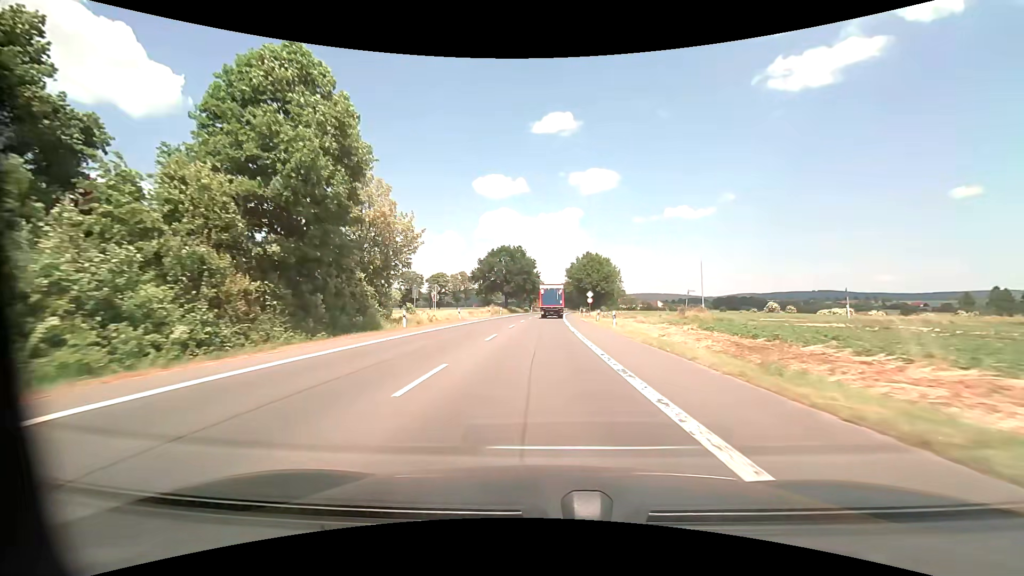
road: primary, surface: asphalt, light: Day
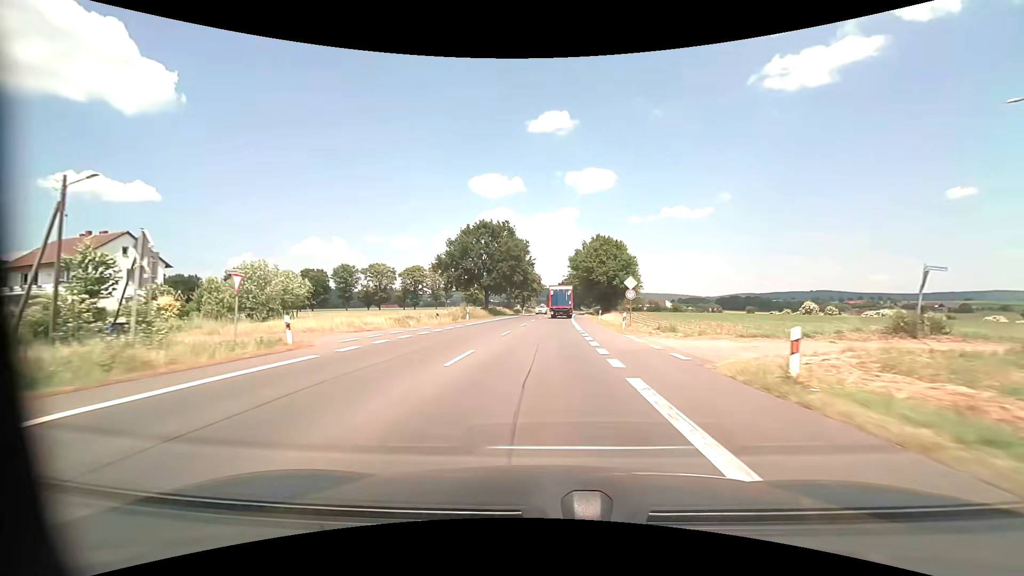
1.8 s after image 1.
(+0.2, +31.9) m; 0°
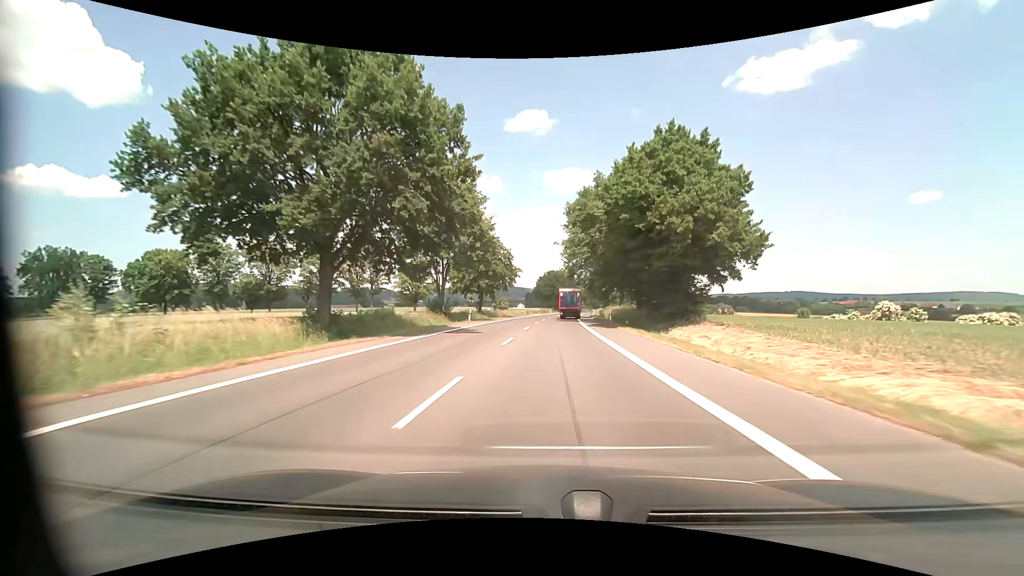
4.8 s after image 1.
(+0.6, +53.2) m; +2°
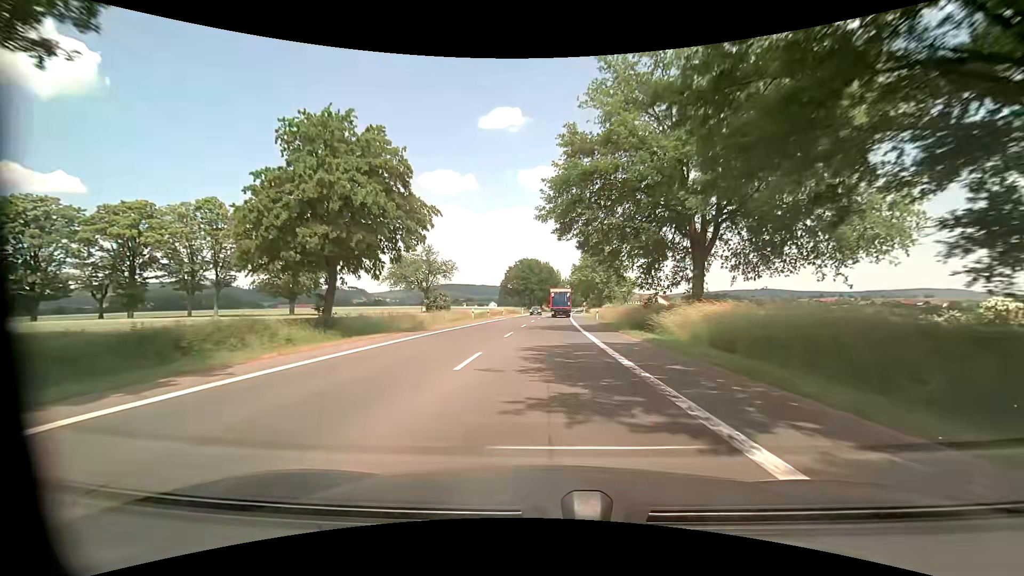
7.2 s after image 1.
(+1.1, +42.5) m; +3°
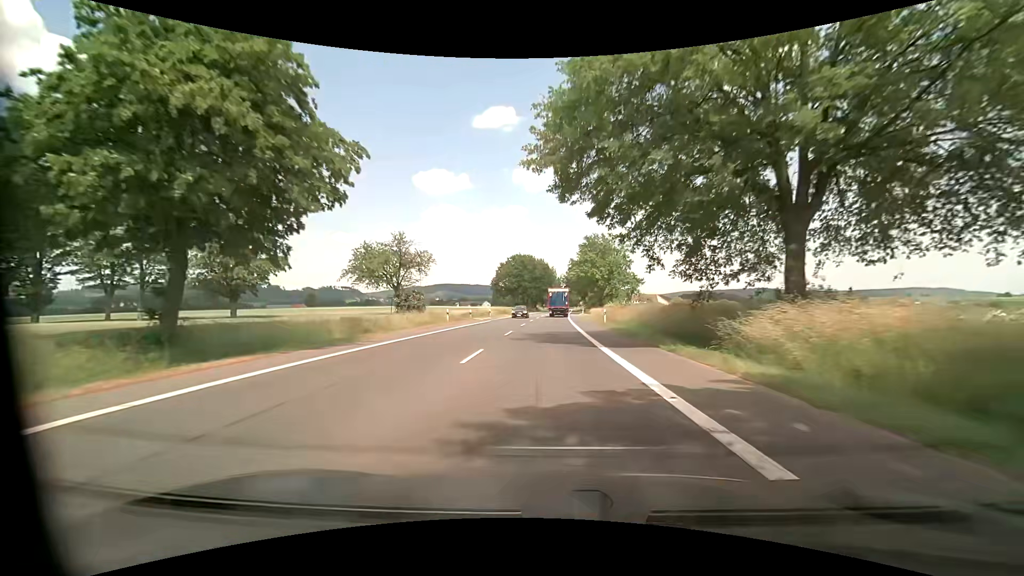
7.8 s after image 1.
(+0.1, +10.6) m; +1°
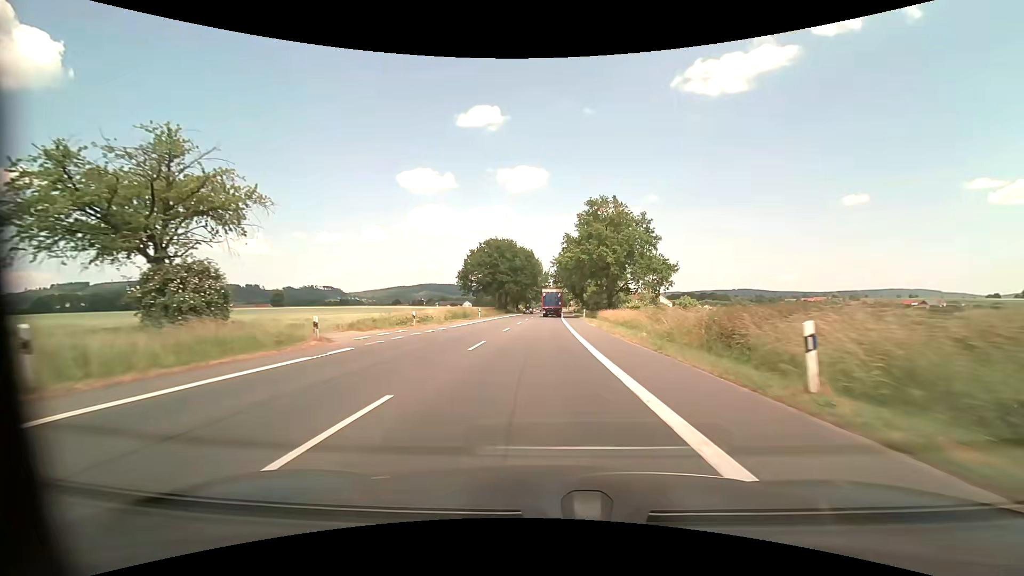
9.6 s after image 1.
(+0.4, +32.0) m; +1°
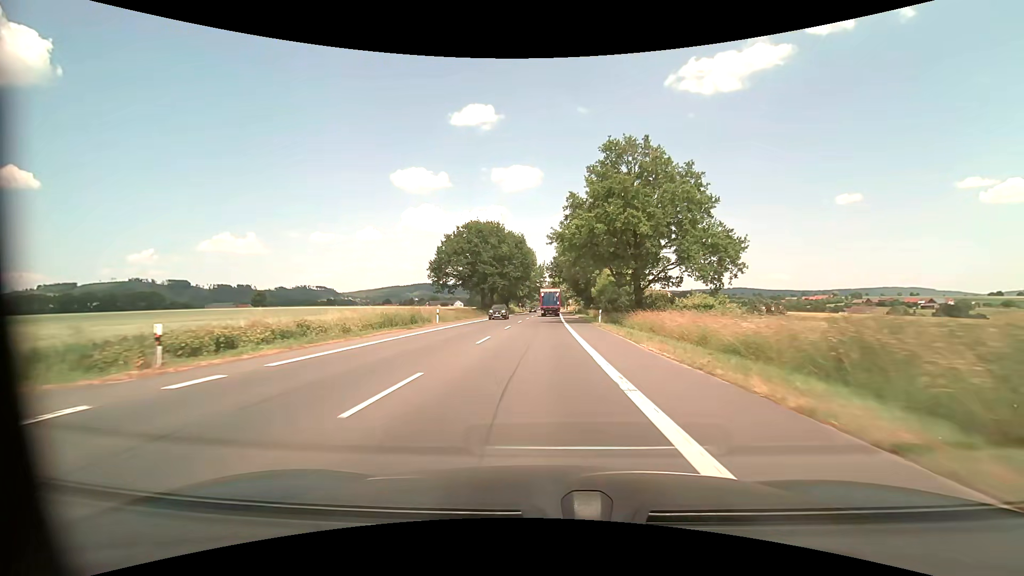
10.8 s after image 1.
(+0.2, +21.4) m; +1°
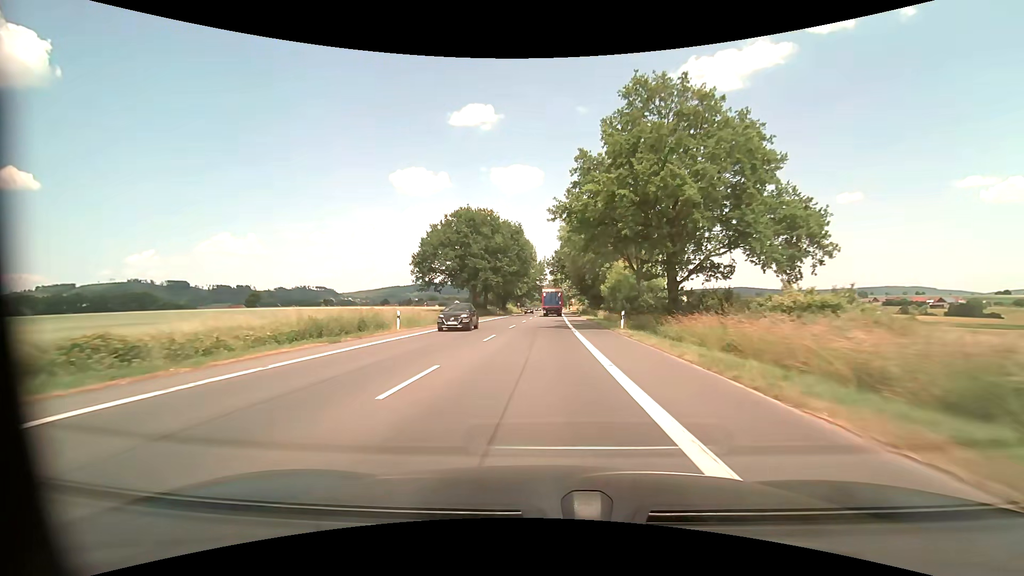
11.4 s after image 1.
(0.0, +10.7) m; 0°
(0, +10) (0, +20) (0, +30) (0, +40) (0, +50) (0, +60) (0, +70) (+1, +80) (+1, +90) (+1, +100) m
